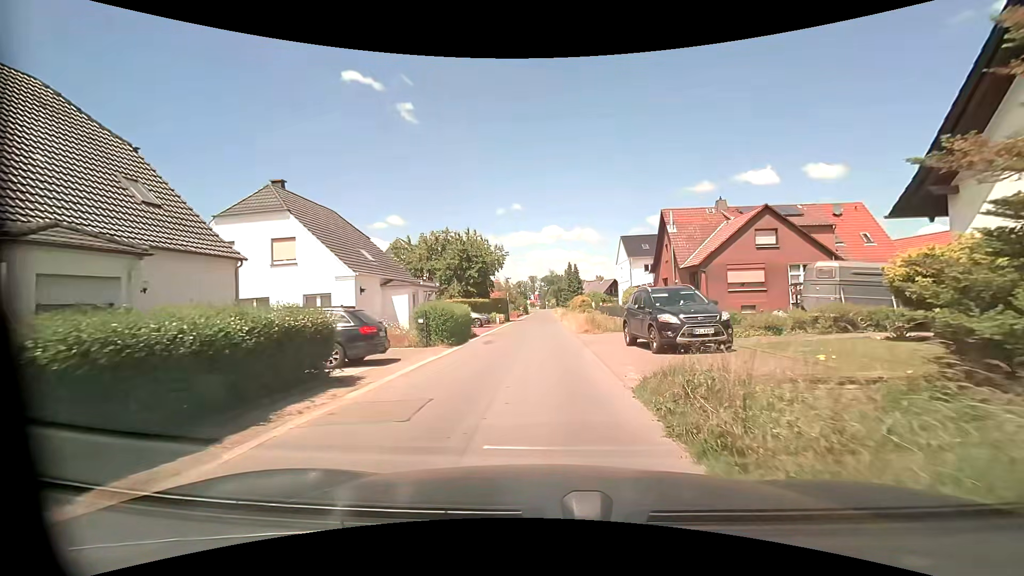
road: residential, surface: asphalt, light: Day
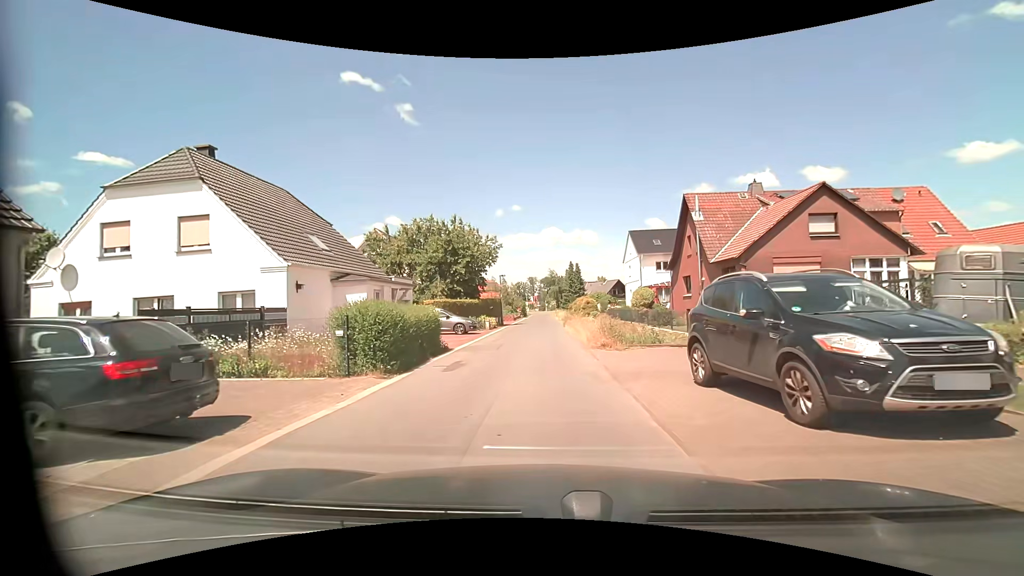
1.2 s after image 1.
(0.0, +7.0) m; -1°
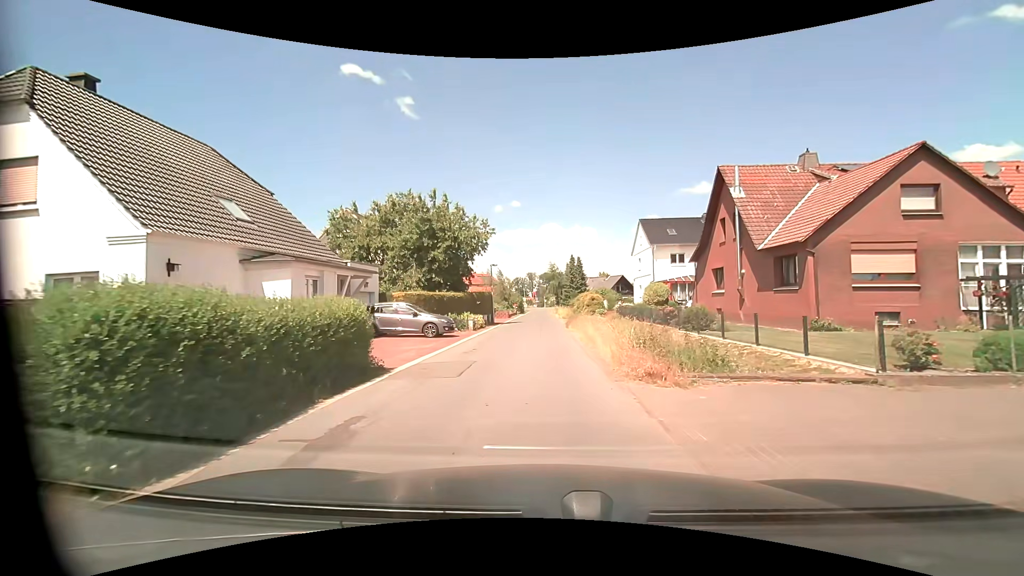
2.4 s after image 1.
(+0.1, +7.0) m; +1°
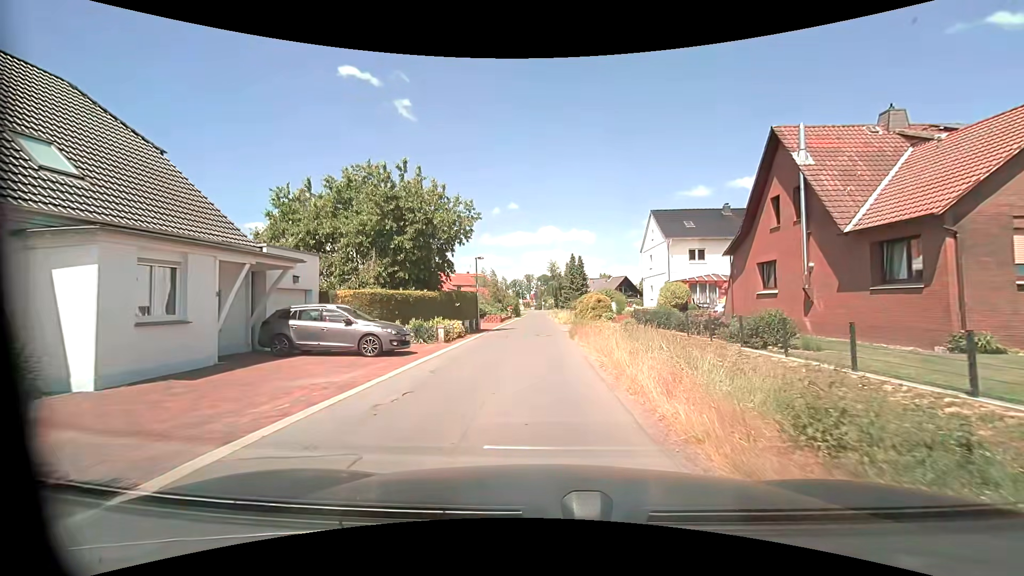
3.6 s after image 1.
(0.0, +7.2) m; +1°
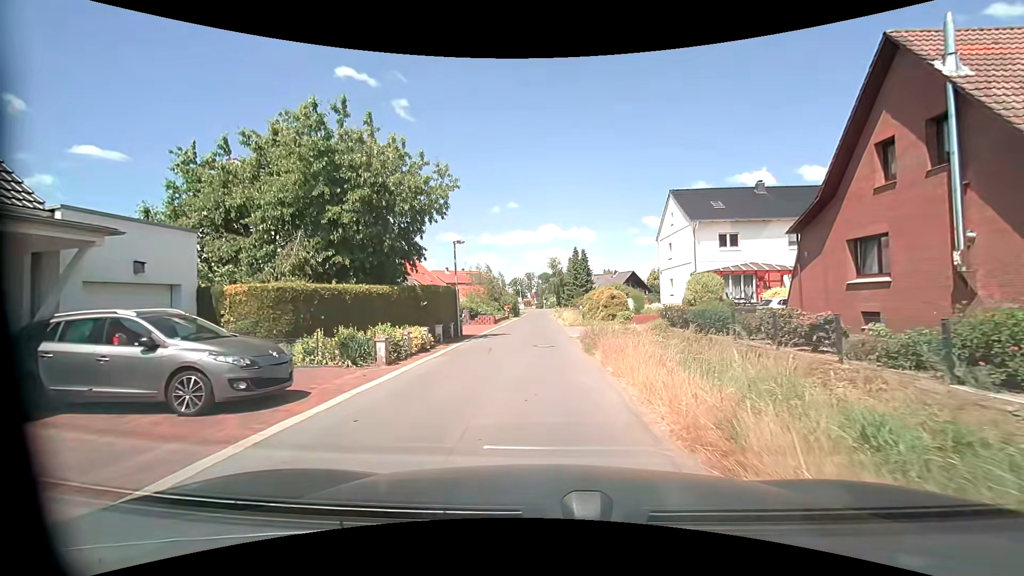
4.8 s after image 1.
(-0.1, +7.4) m; -1°
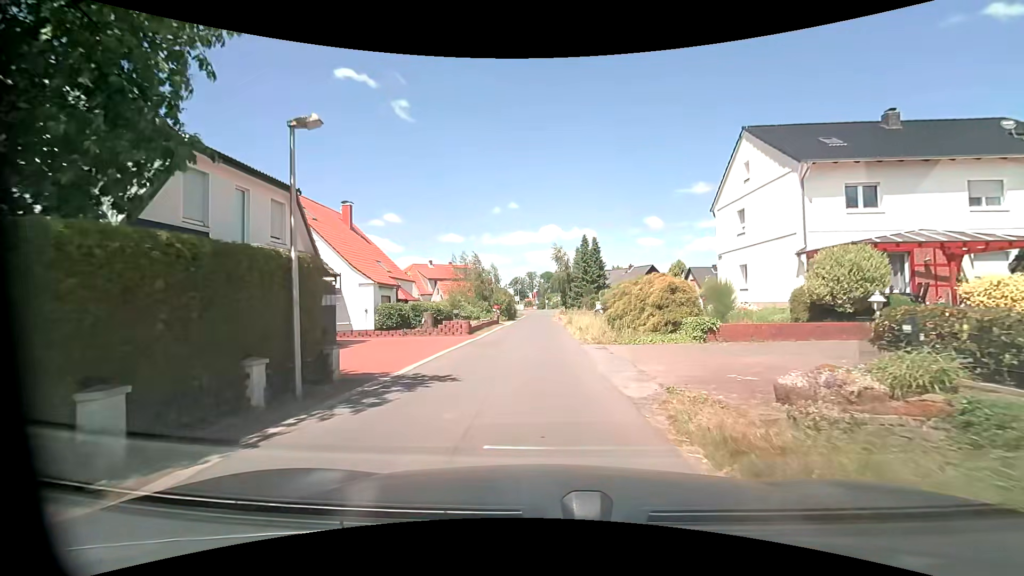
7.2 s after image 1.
(-0.1, +14.9) m; 0°
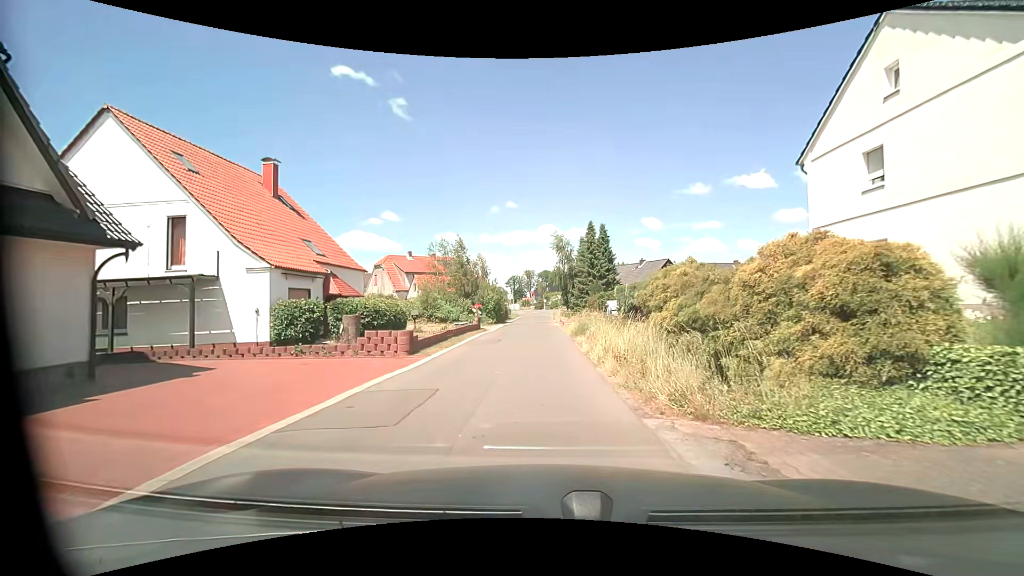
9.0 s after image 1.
(-0.2, +11.2) m; -1°
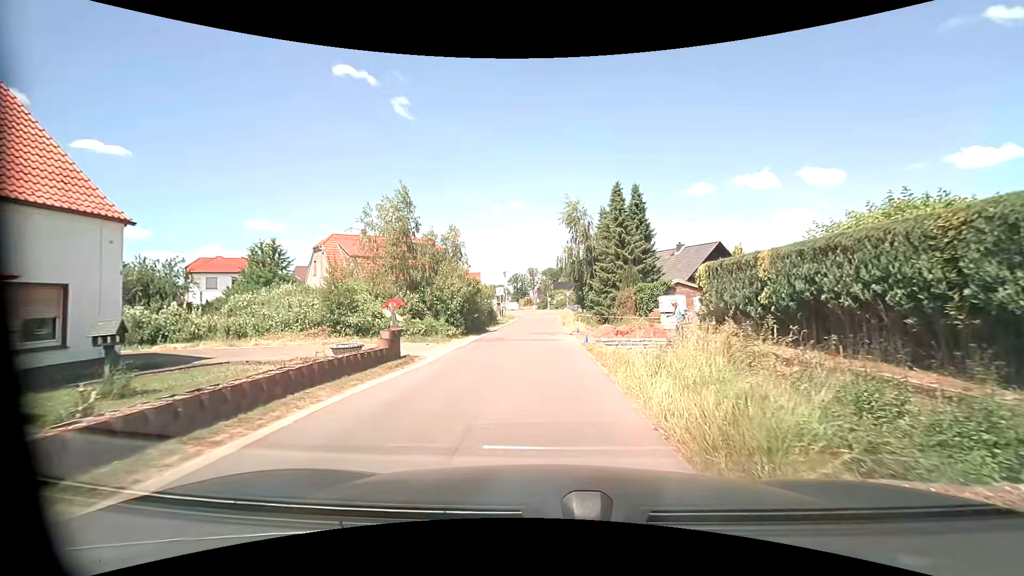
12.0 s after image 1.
(0.0, +18.3) m; 0°
(0, +10) (0, +20) (0, +30) (0, +40) (0, +50) (0, +60) (0, +70) (+3, +79) (+10, +86) (+18, +92) m
